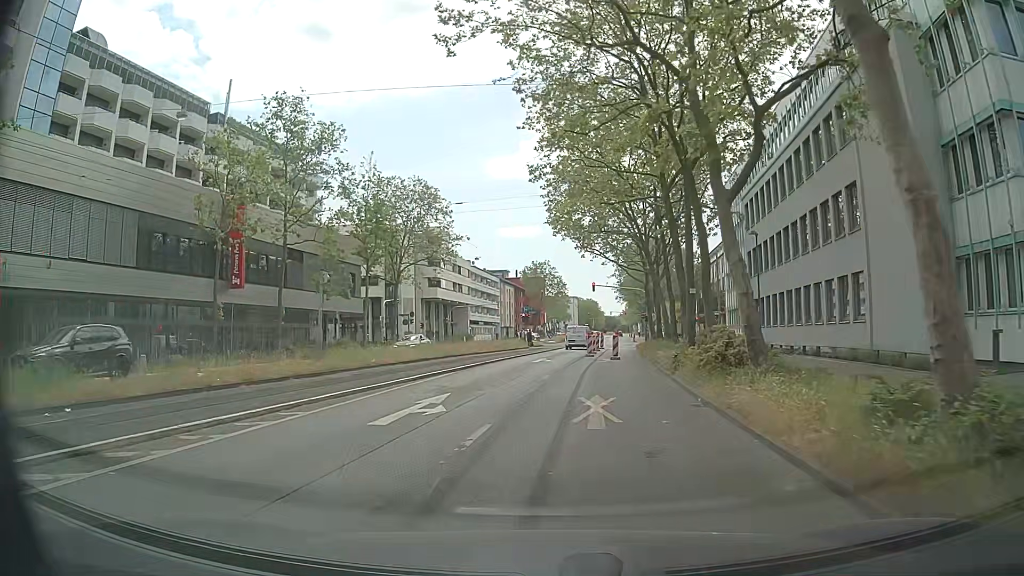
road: primary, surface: asphalt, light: Day
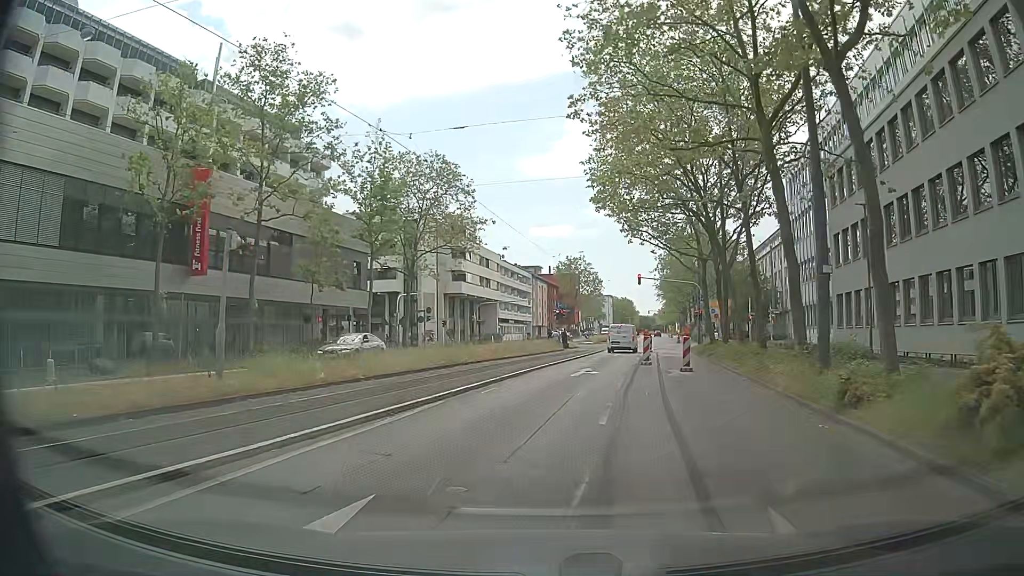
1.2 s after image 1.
(-0.2, +9.2) m; -2°
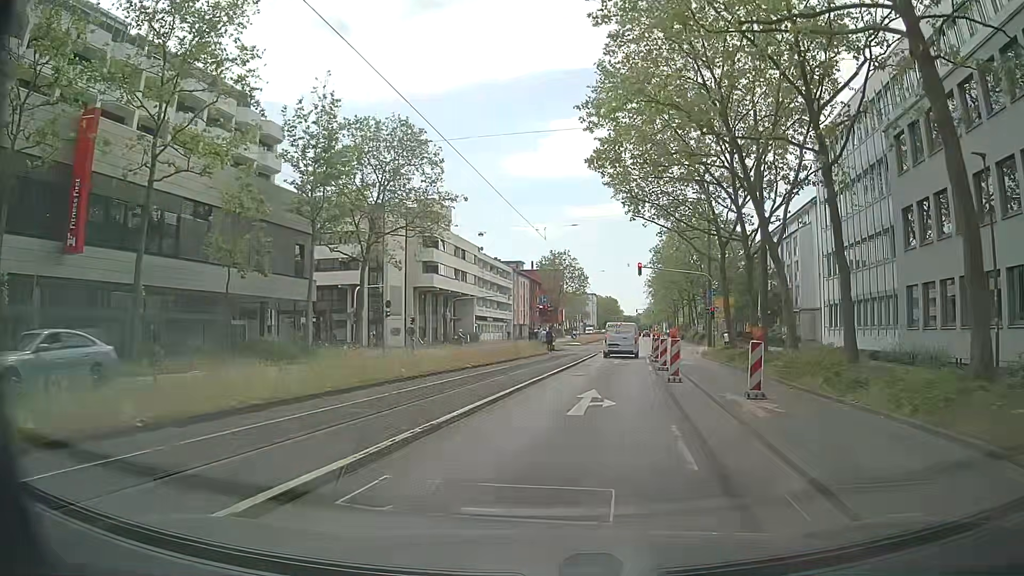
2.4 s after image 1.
(+0.1, +9.4) m; 0°
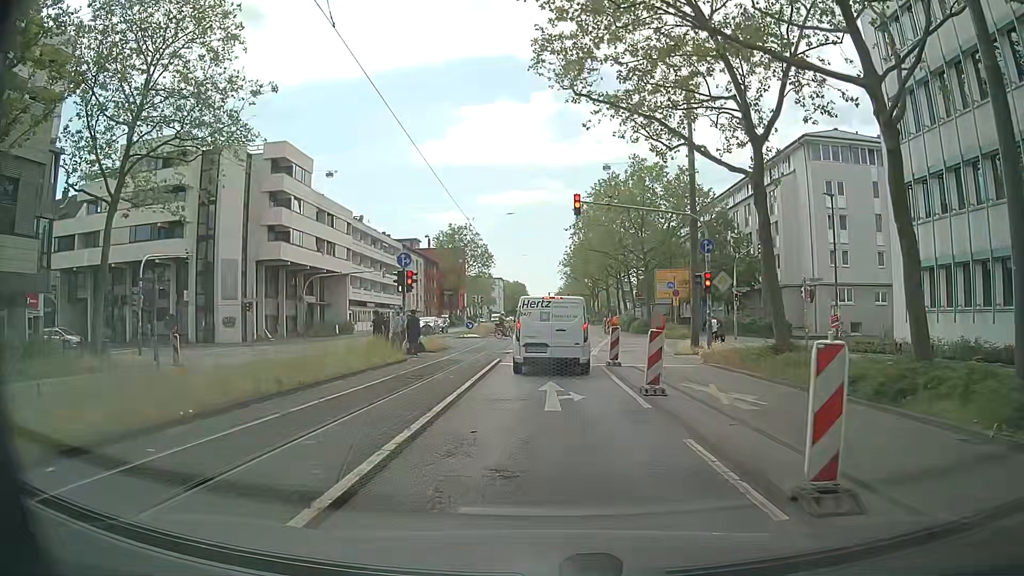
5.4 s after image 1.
(+1.7, +20.5) m; +7°
